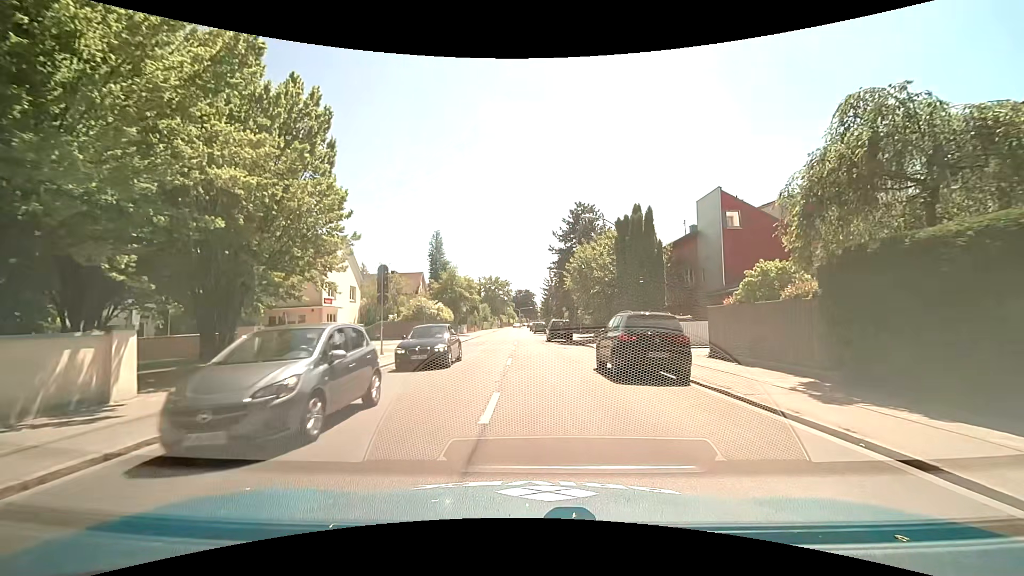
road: secondary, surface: asphalt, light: Day
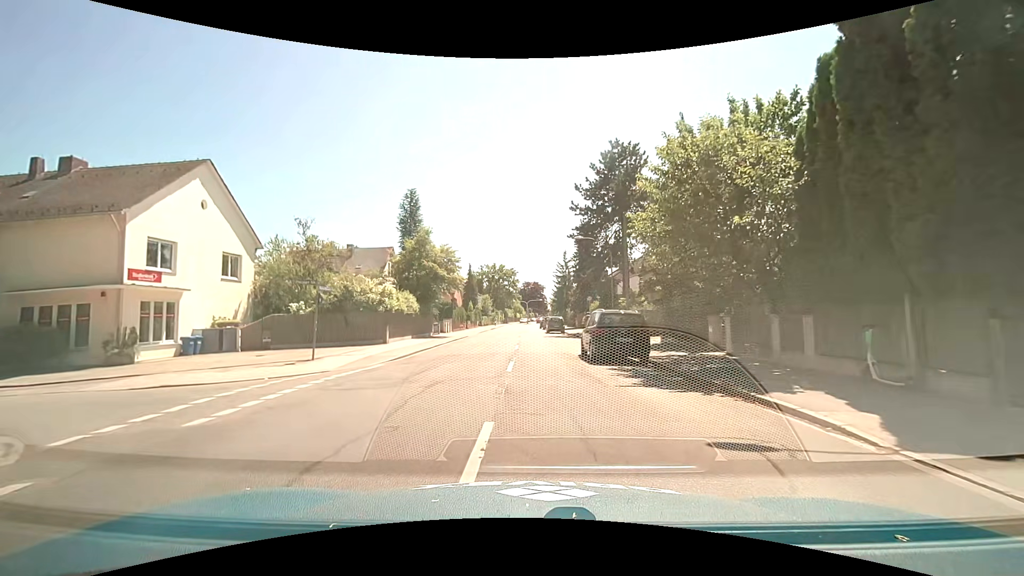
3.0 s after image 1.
(-0.4, +22.3) m; -2°
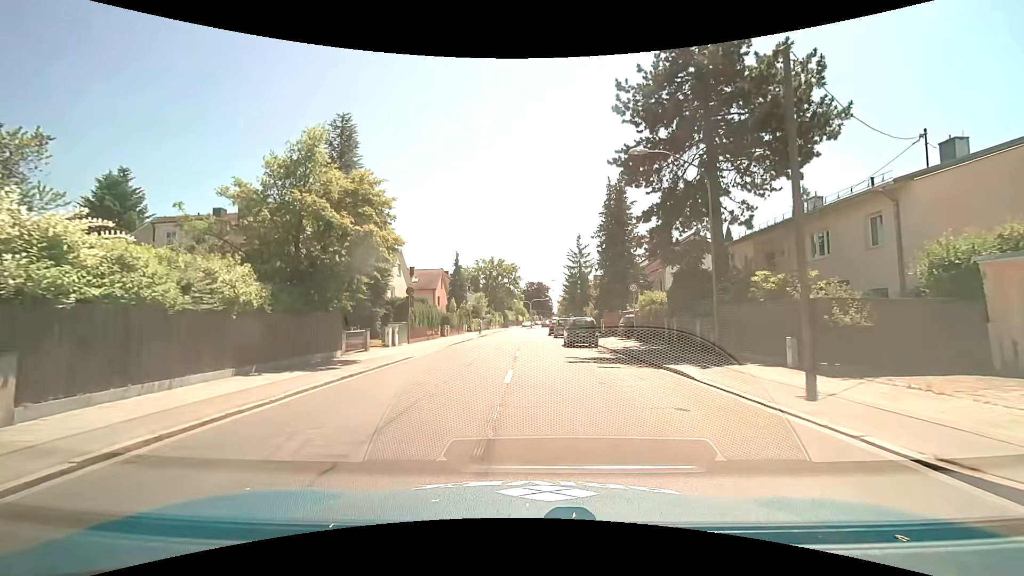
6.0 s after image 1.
(0.0, +21.4) m; 0°
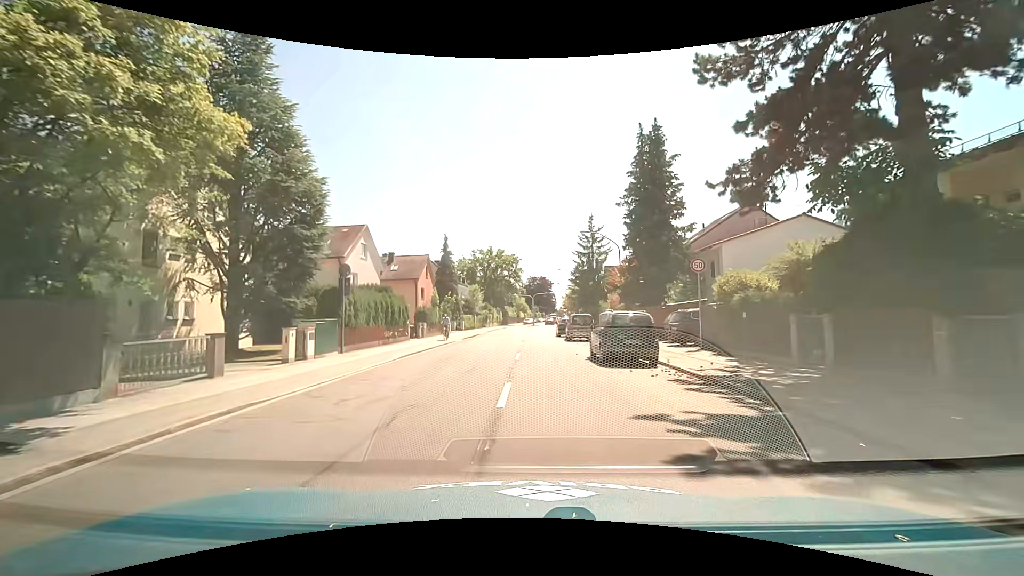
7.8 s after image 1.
(0.0, +12.3) m; 0°
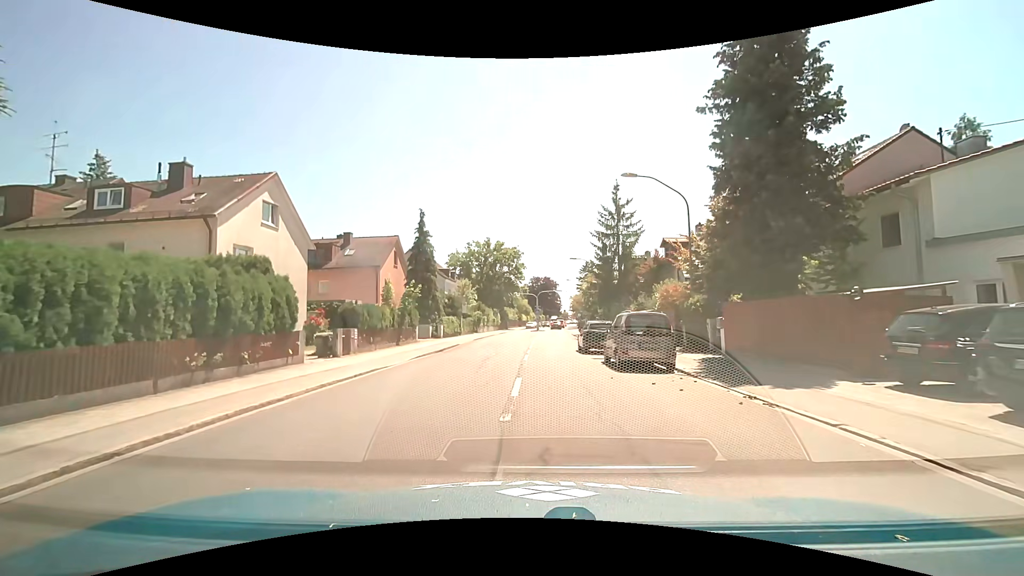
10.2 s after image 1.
(+0.1, +16.0) m; 0°
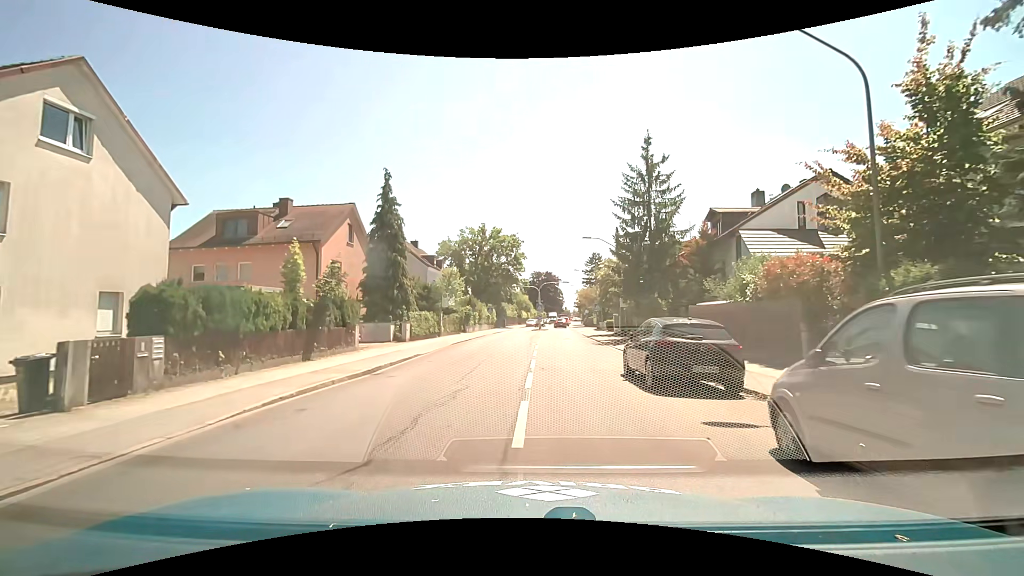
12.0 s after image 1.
(0.0, +12.1) m; 0°
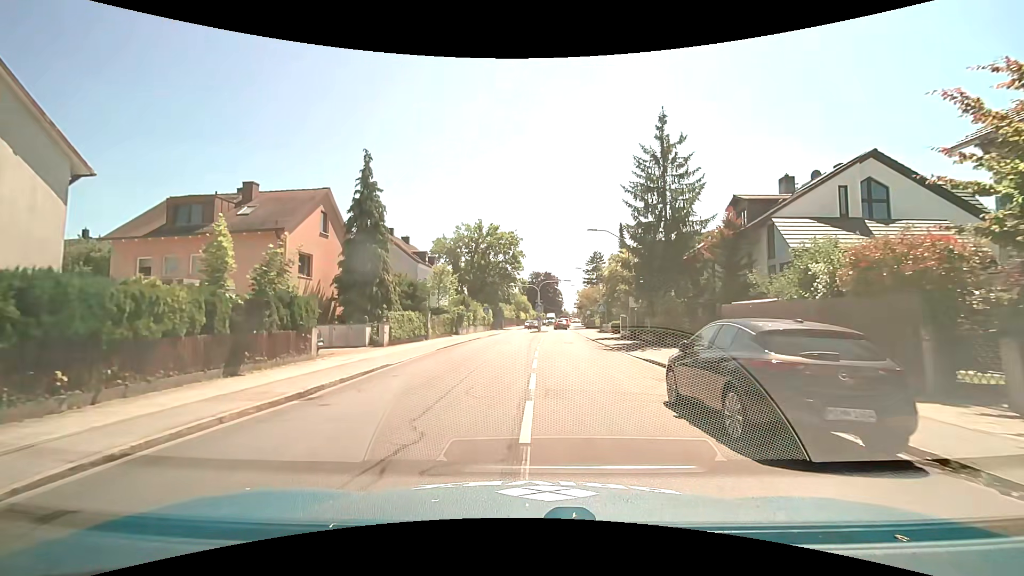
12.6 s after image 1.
(0.0, +4.3) m; 0°
